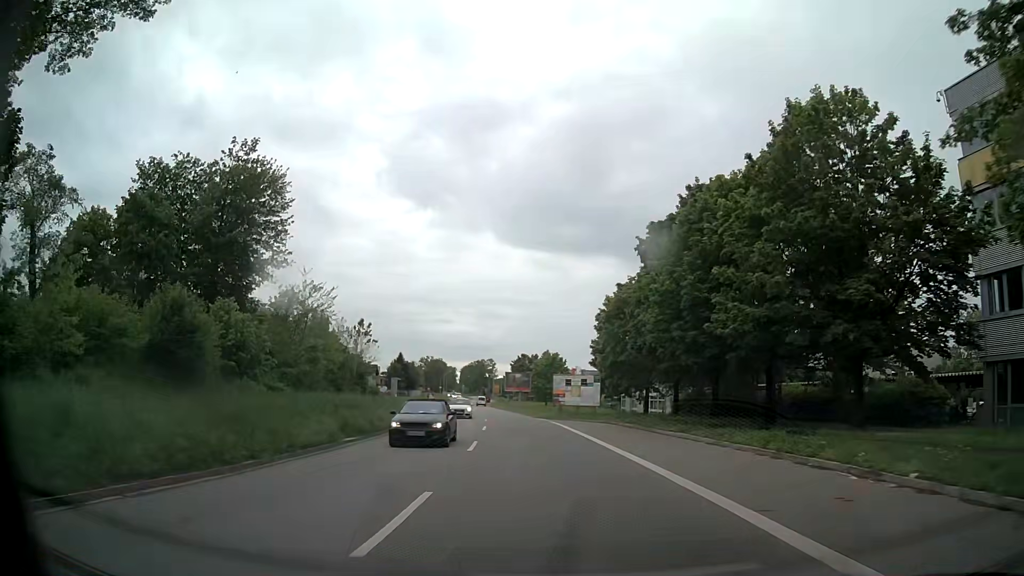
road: secondary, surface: asphalt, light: Day
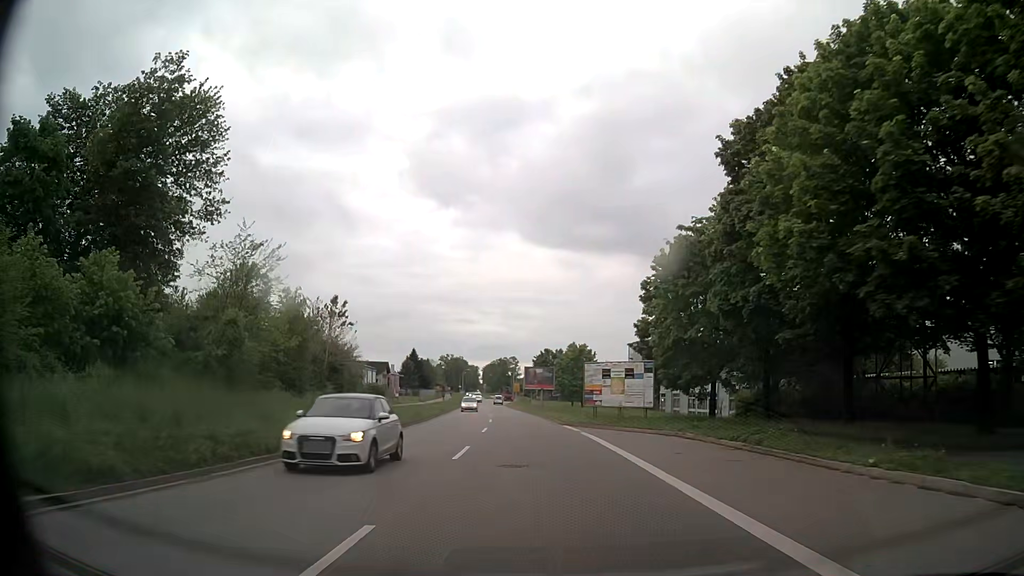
(-0.4, +14.8) m; -3°
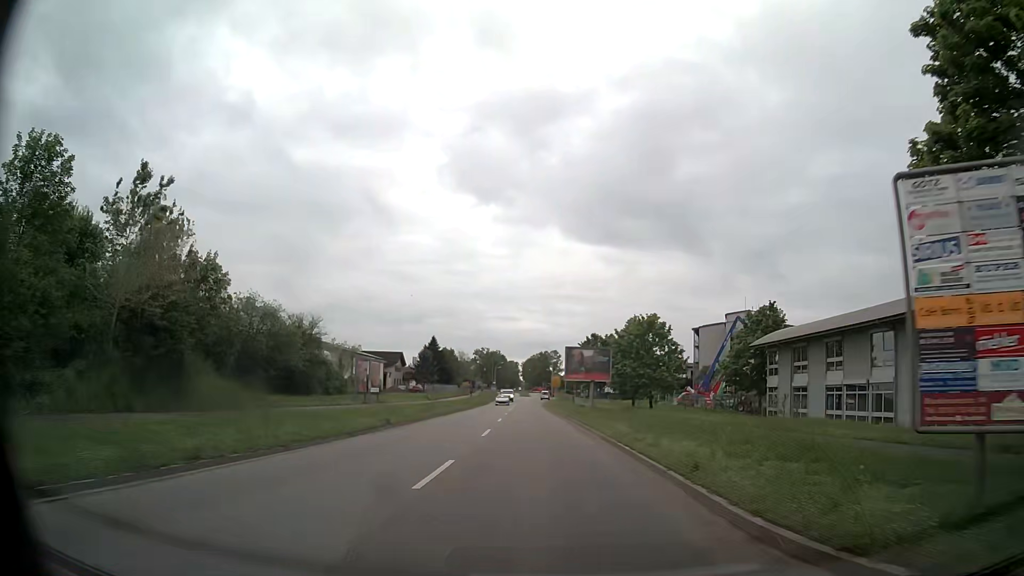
(-0.9, +29.4) m; -4°
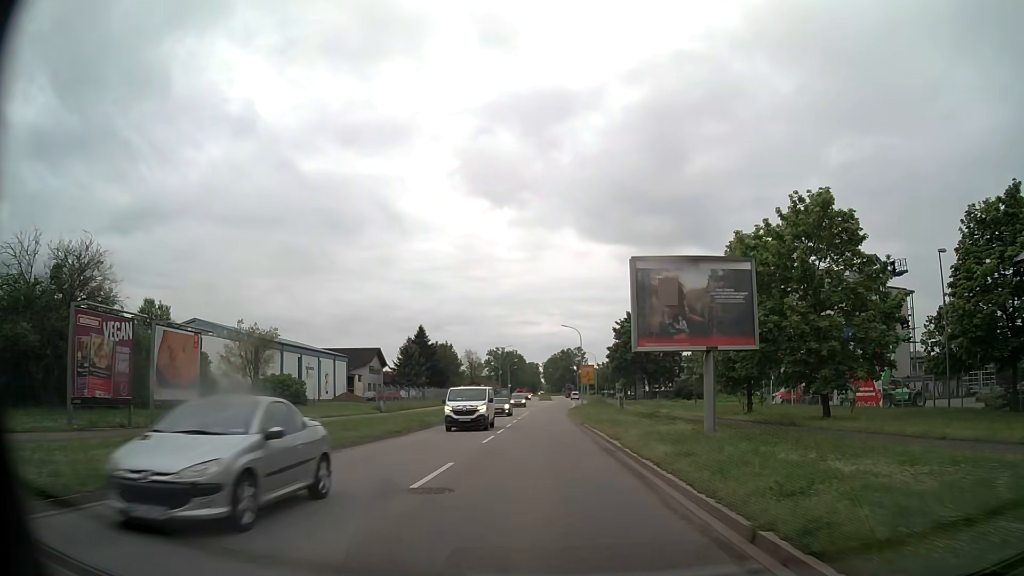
(-0.6, +35.7) m; -2°
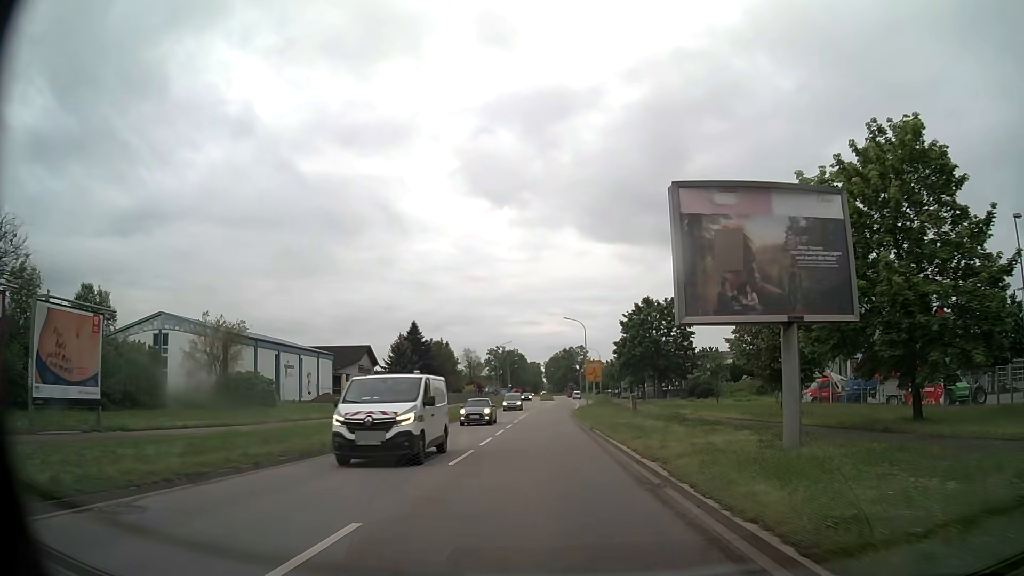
(0.0, +7.0) m; 0°
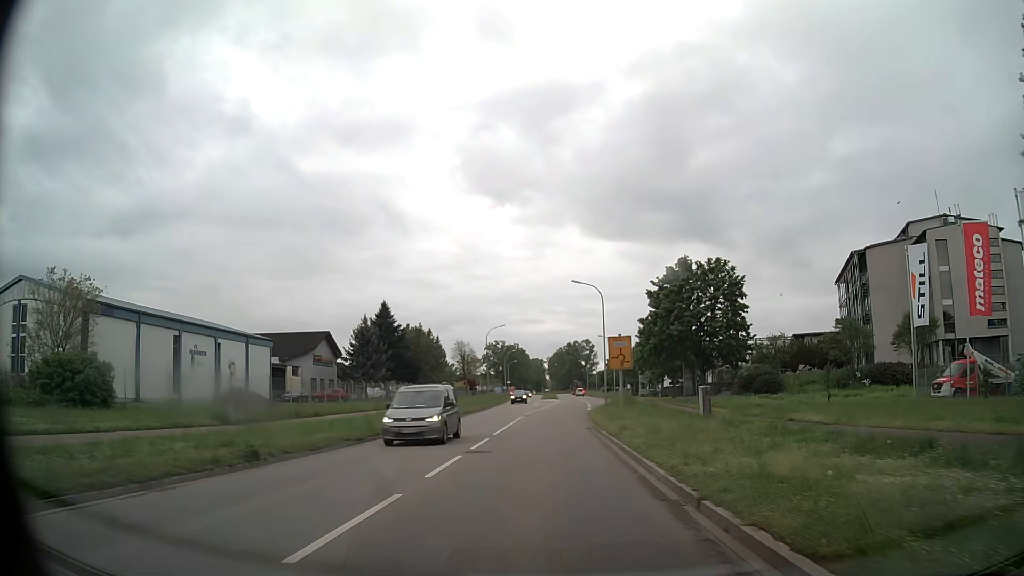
(-0.1, +20.6) m; 0°
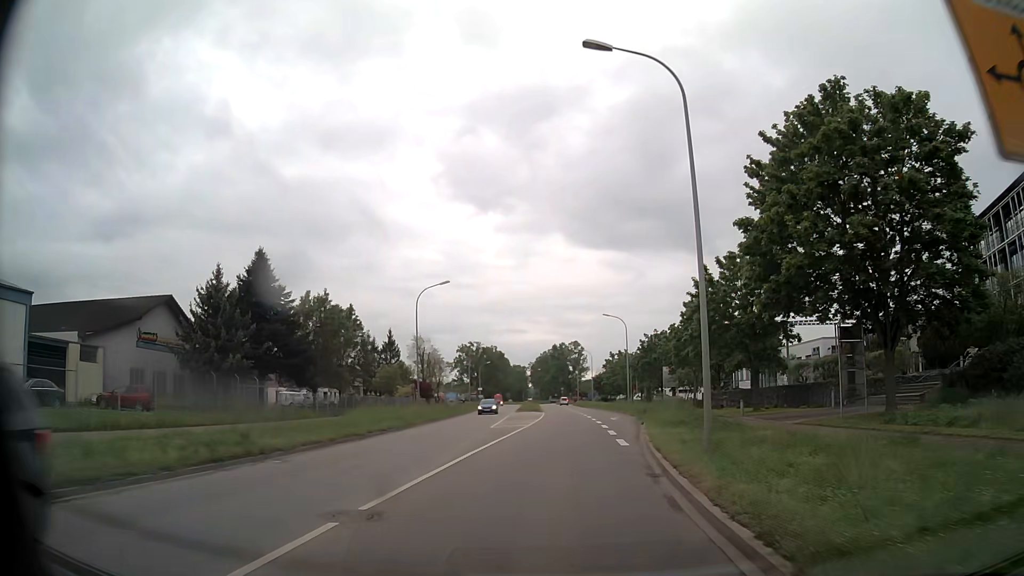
(-0.1, +34.4) m; +1°
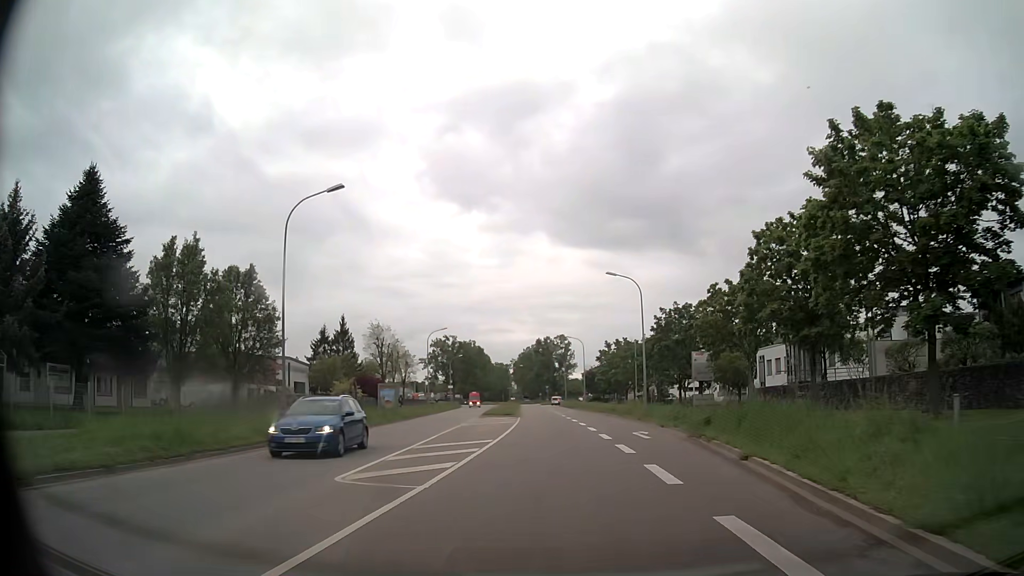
(+0.3, +21.0) m; +1°
(0, +10) (0, +20) (0, +30) (0, +40) (-1, +50) (-1, +60) (-2, +70) (-2, +80) (-3, +90) (-3, +100) m
